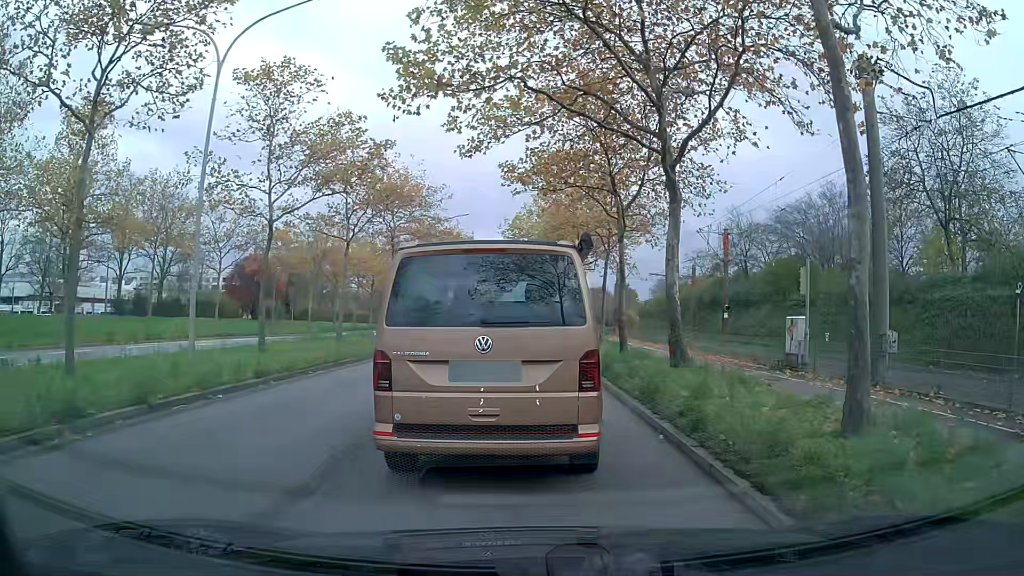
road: primary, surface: asphalt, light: Day
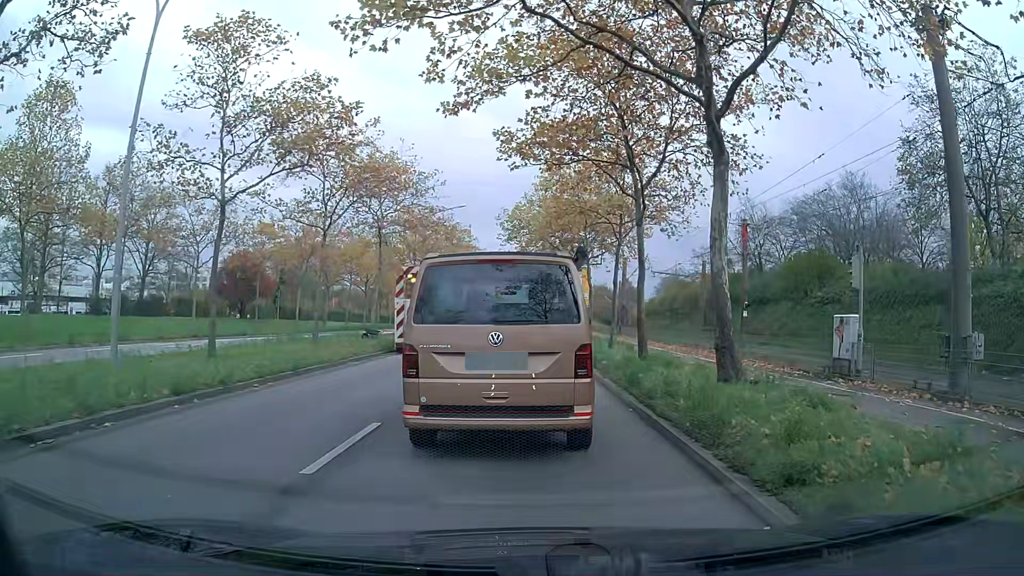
(0.0, +3.6) m; 0°
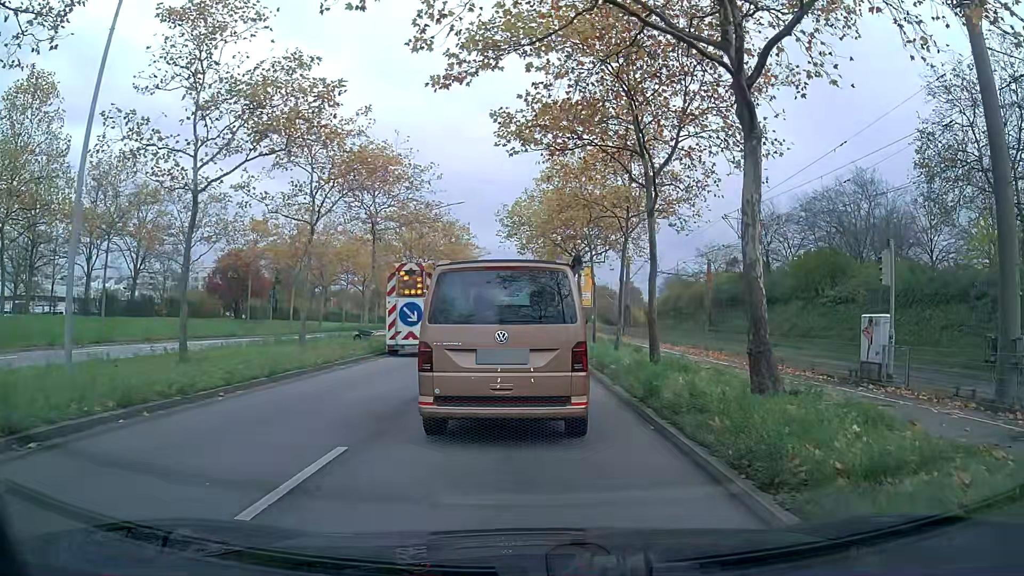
(0.0, +1.7) m; 0°
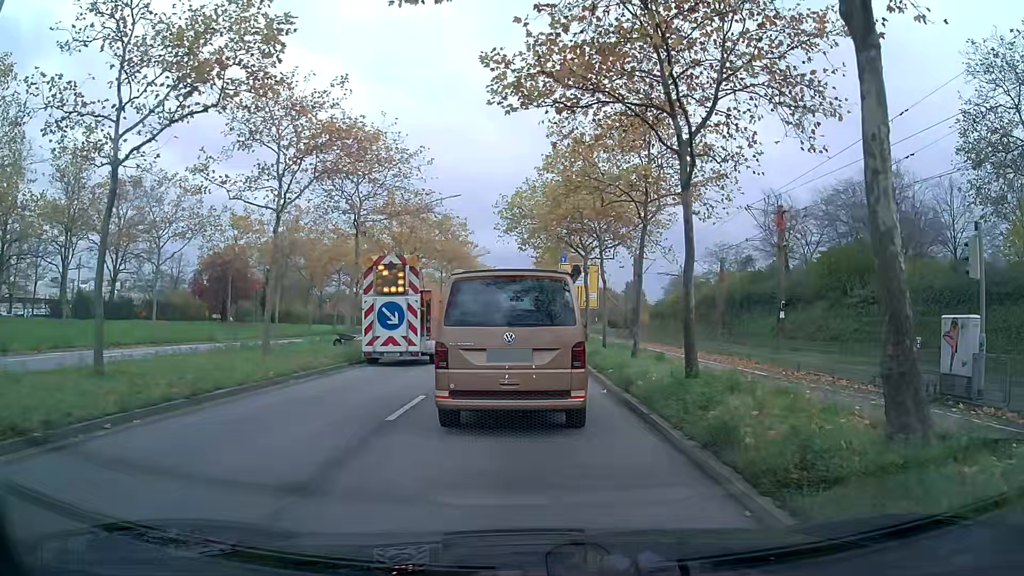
(0.0, +3.9) m; 0°
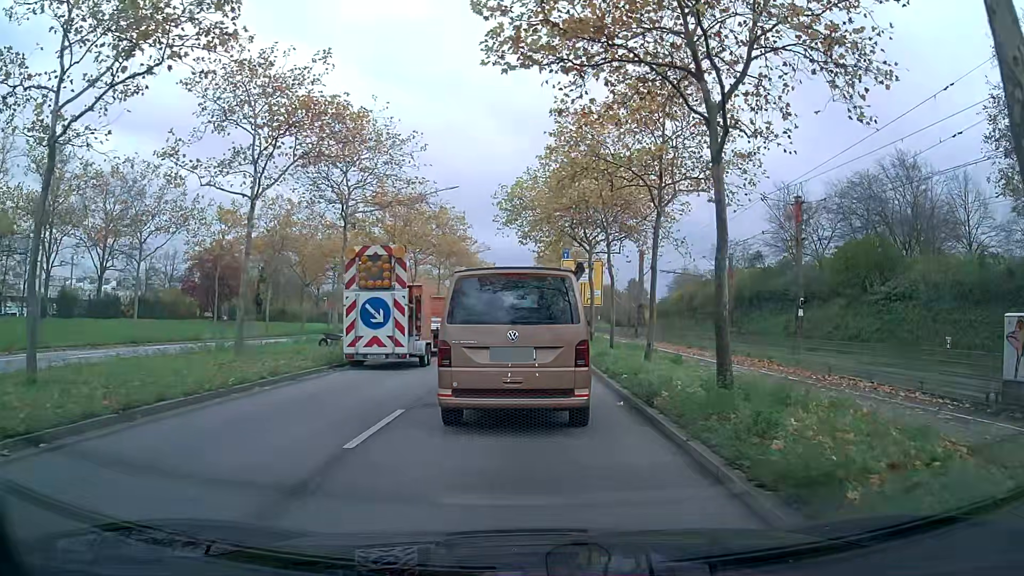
(0.0, +2.2) m; 0°
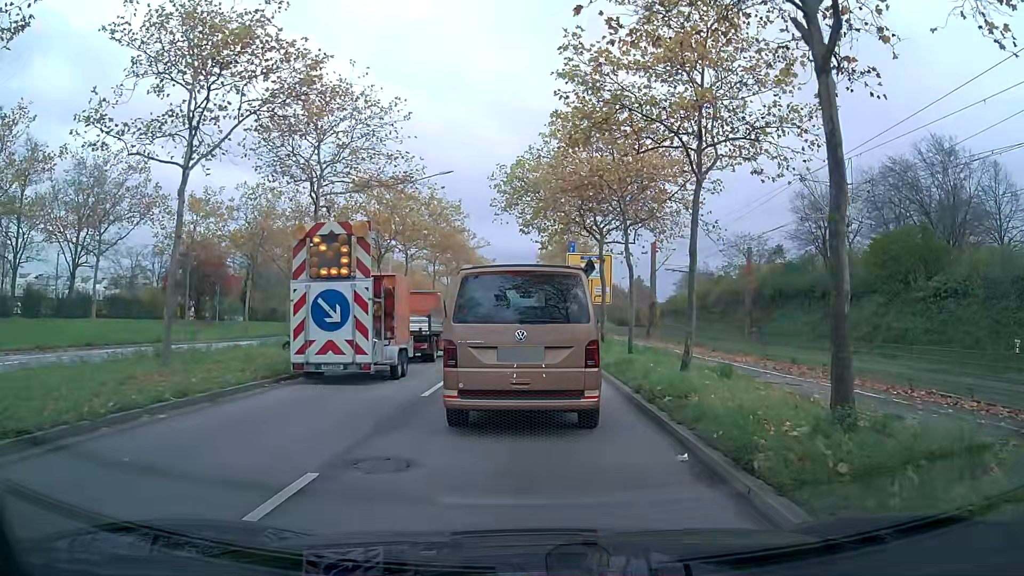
(0.0, +4.4) m; +1°
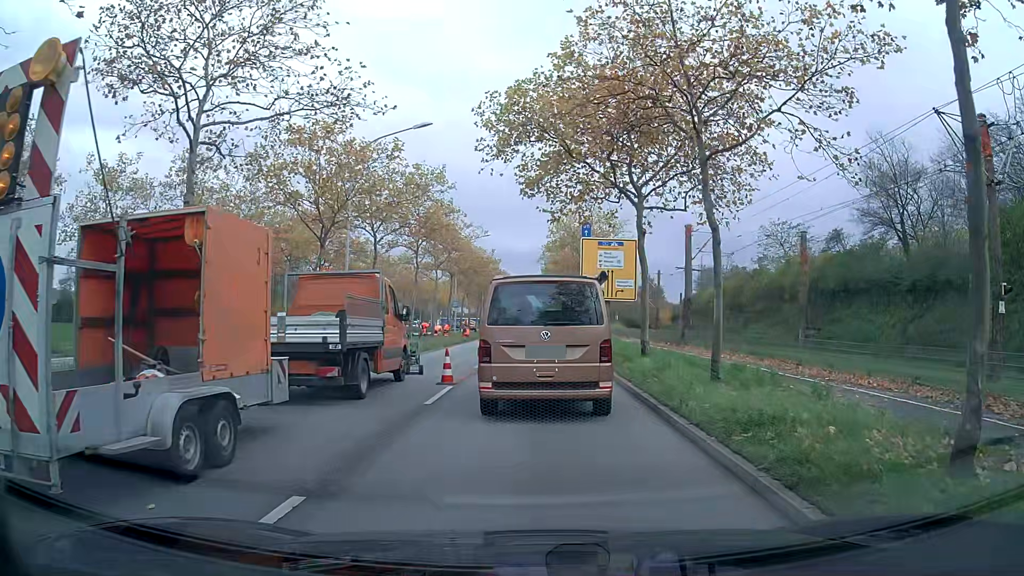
(-0.1, +10.0) m; -1°
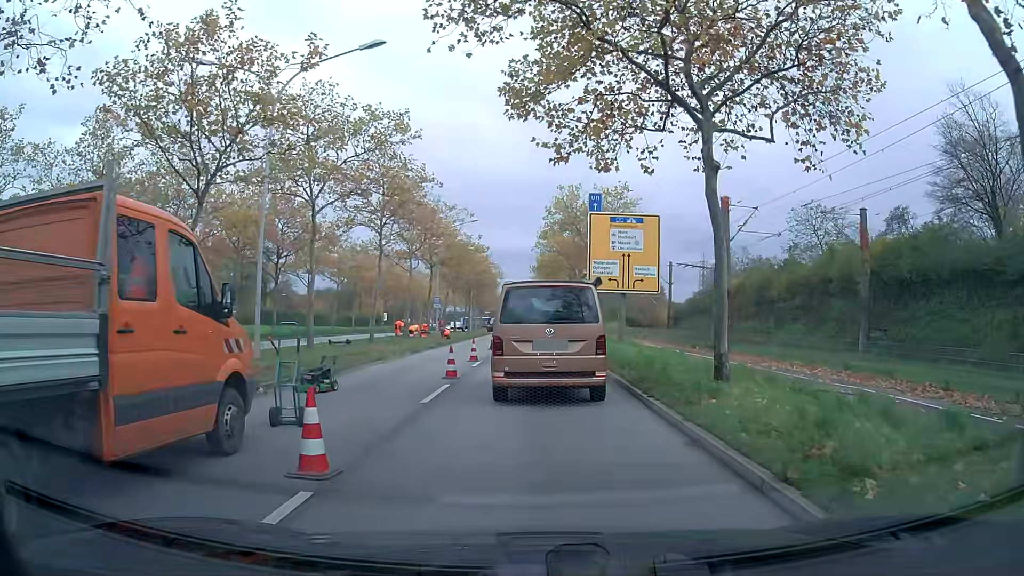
(0.0, +9.0) m; 0°
(0, +10) (0, +20) (0, +30) (0, +40) (0, +50) (0, +60) (0, +70) (0, +80) (0, +90) (0, +100) m
